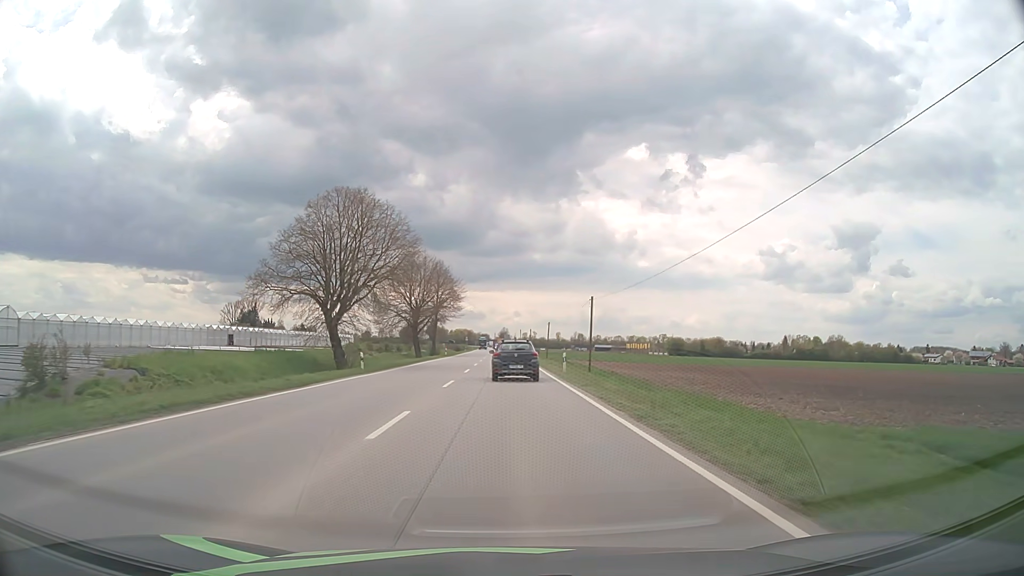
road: primary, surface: asphalt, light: Day
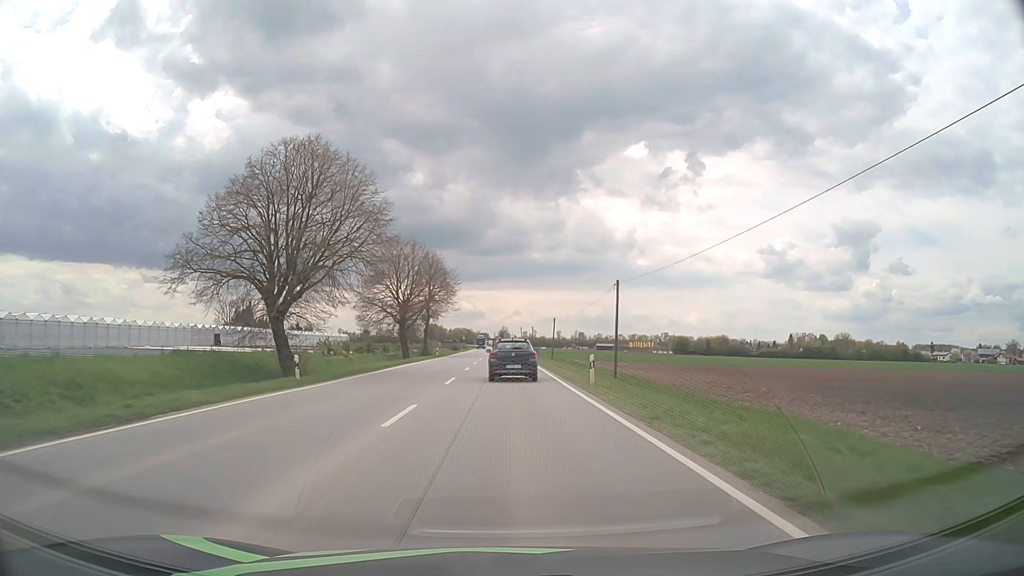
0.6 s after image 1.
(0.0, +10.6) m; 0°
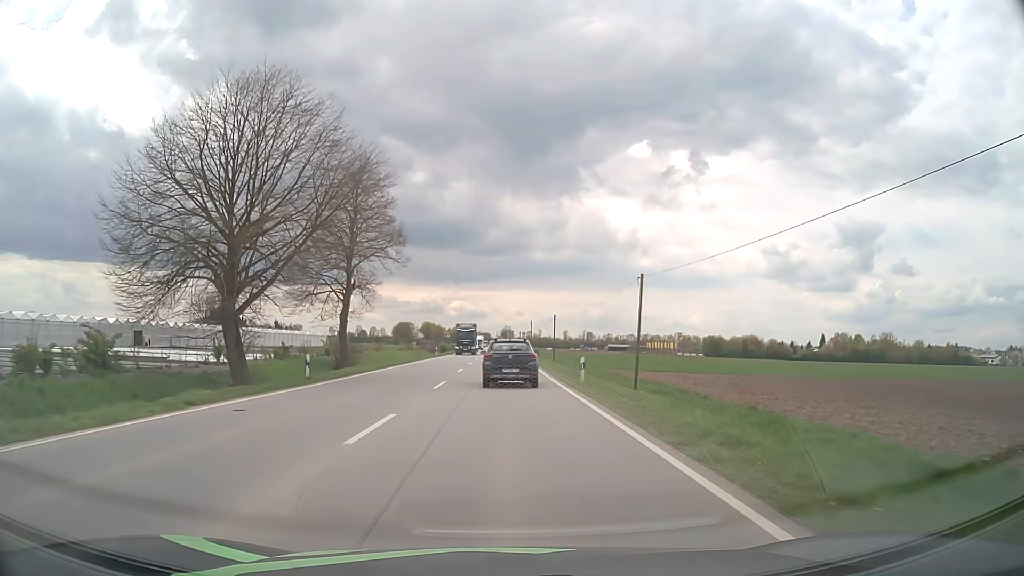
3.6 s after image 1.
(-0.2, +49.7) m; 0°
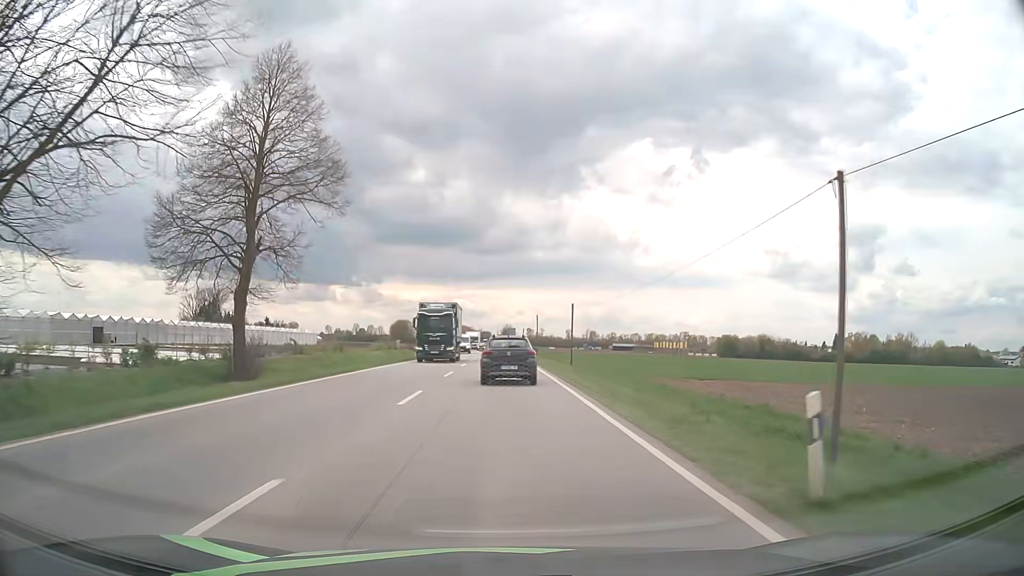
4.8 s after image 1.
(0.0, +18.5) m; 0°
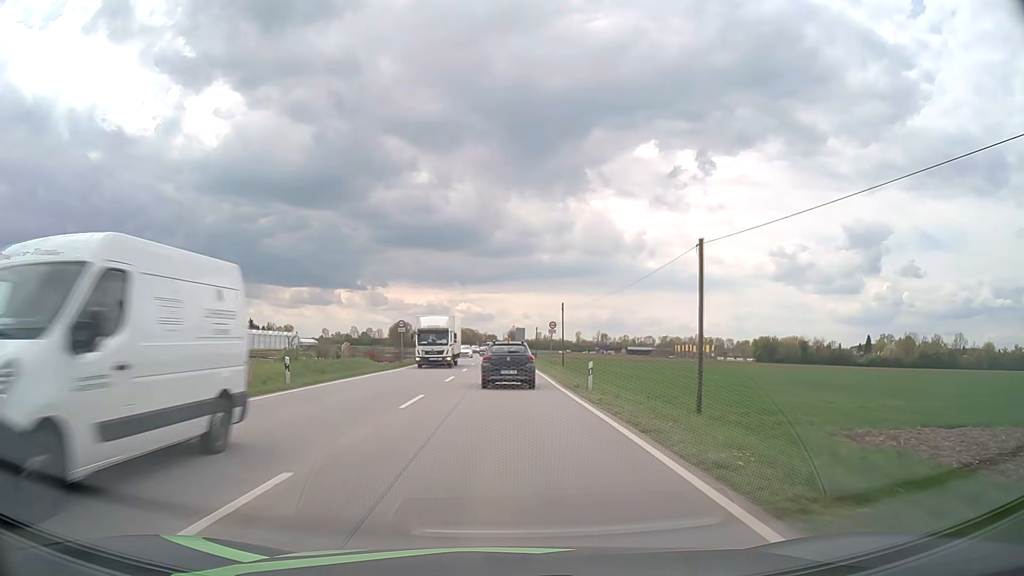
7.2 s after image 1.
(-0.2, +35.4) m; -1°
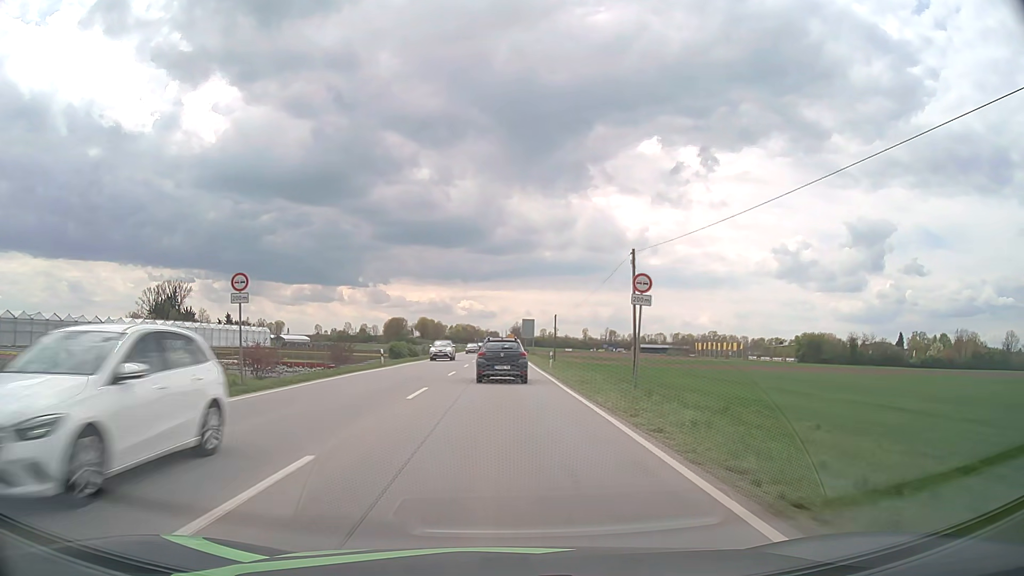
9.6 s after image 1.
(-0.1, +34.7) m; 0°
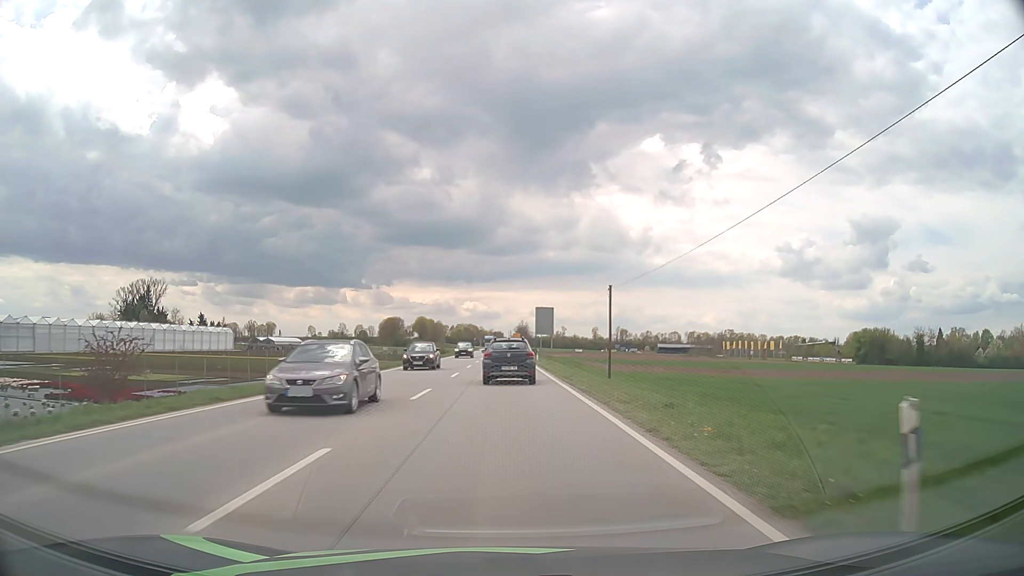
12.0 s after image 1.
(-0.1, +35.9) m; 0°
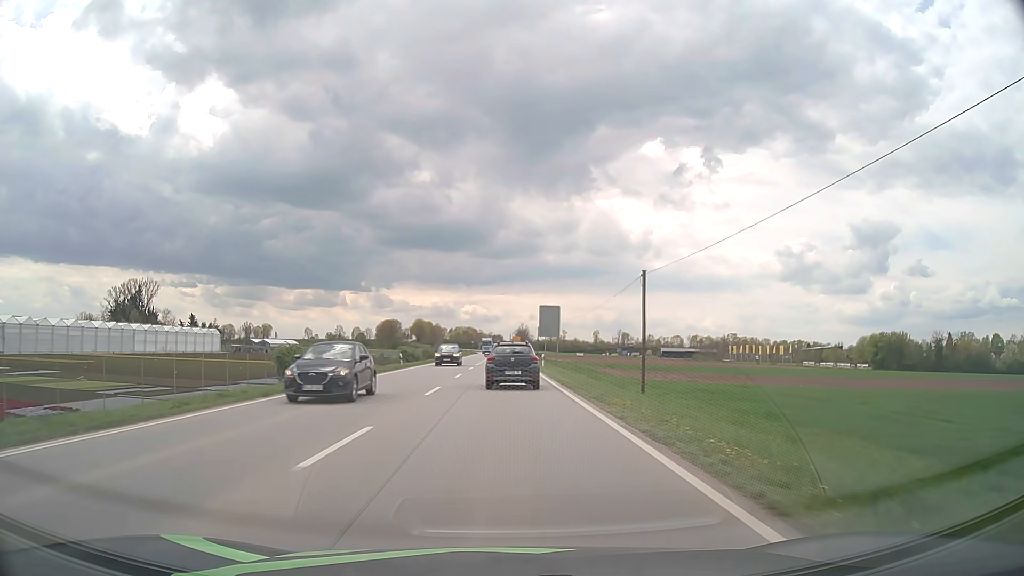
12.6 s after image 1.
(0.0, +9.1) m; 0°
